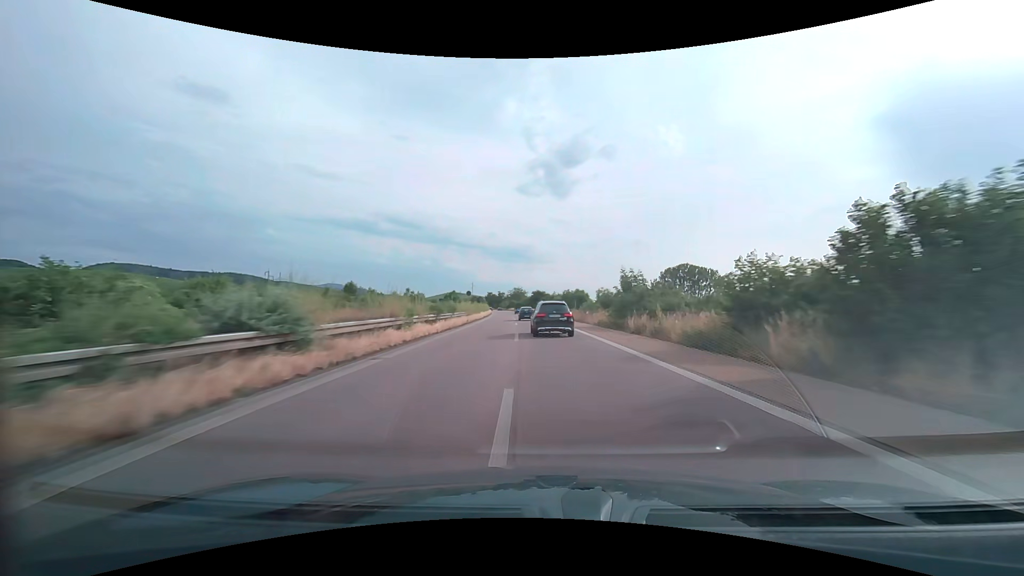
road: trunk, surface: asphalt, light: Day
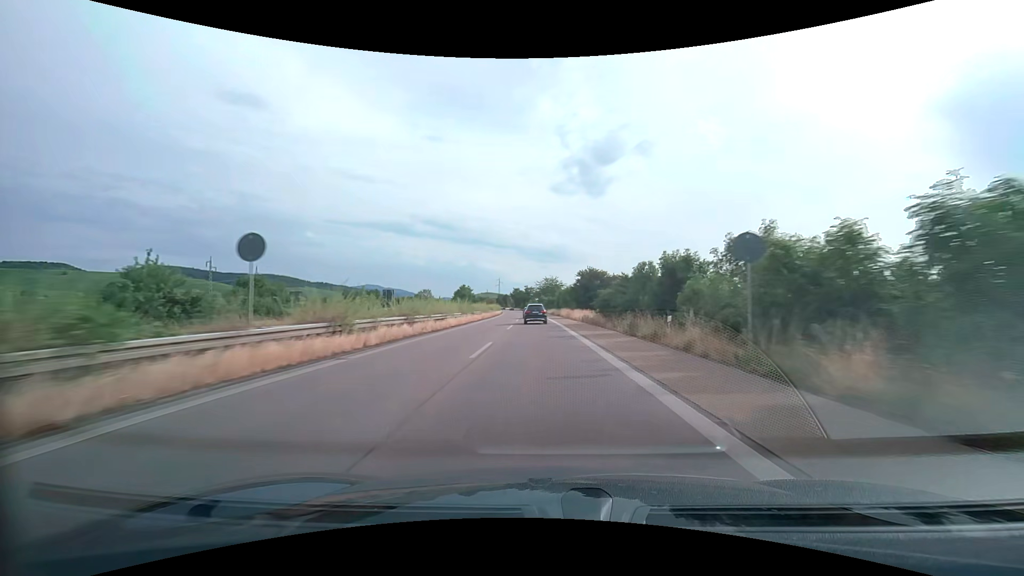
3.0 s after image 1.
(-3.0, +79.0) m; -4°
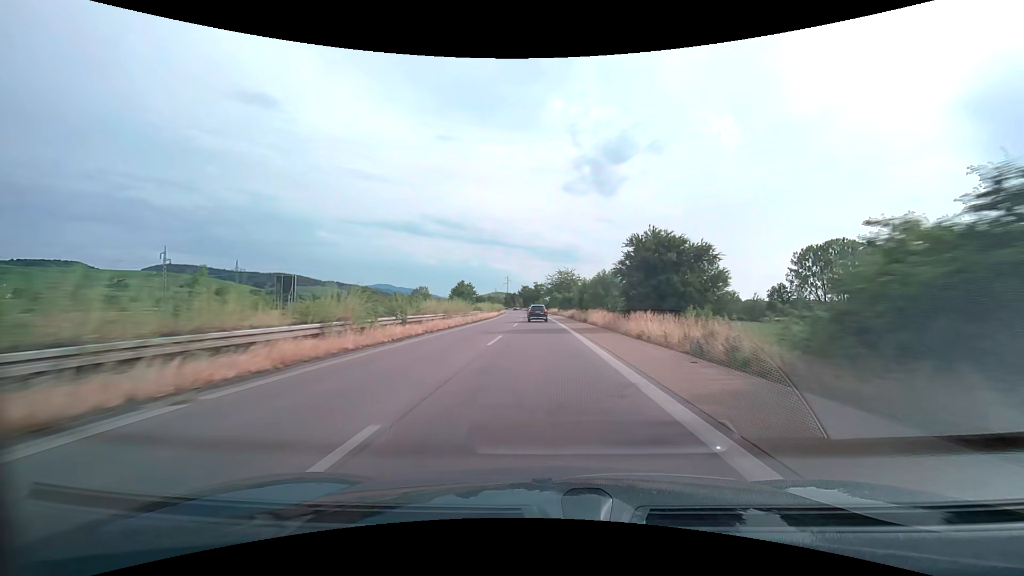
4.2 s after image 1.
(-0.4, +31.7) m; -1°
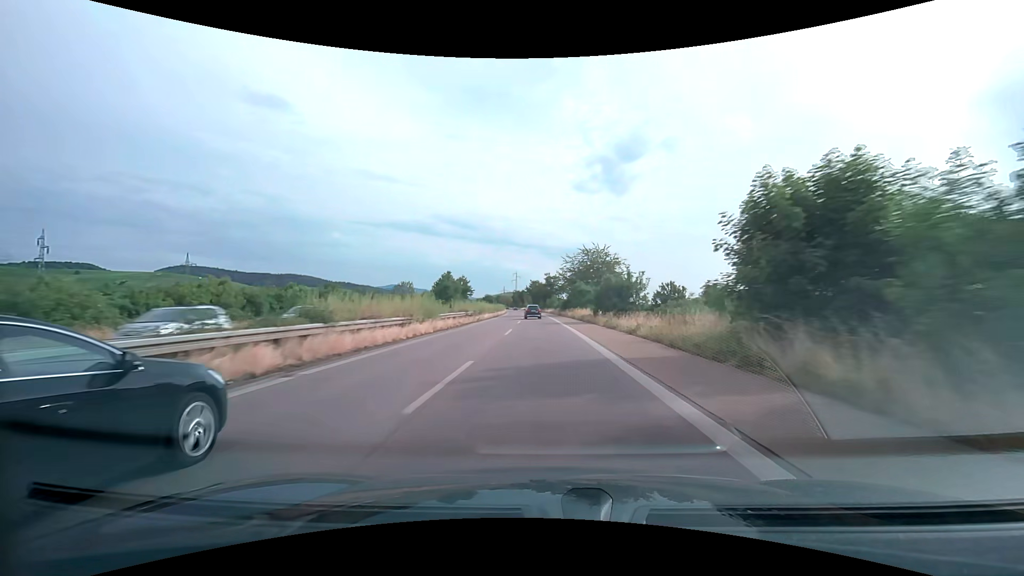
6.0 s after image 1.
(-0.8, +47.5) m; -2°
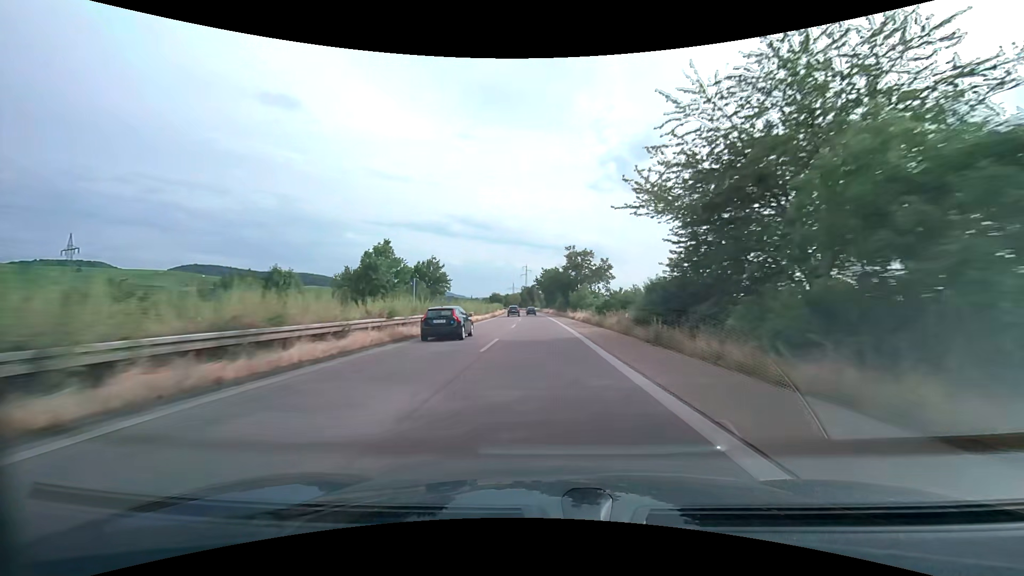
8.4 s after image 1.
(-1.0, +63.3) m; -2°
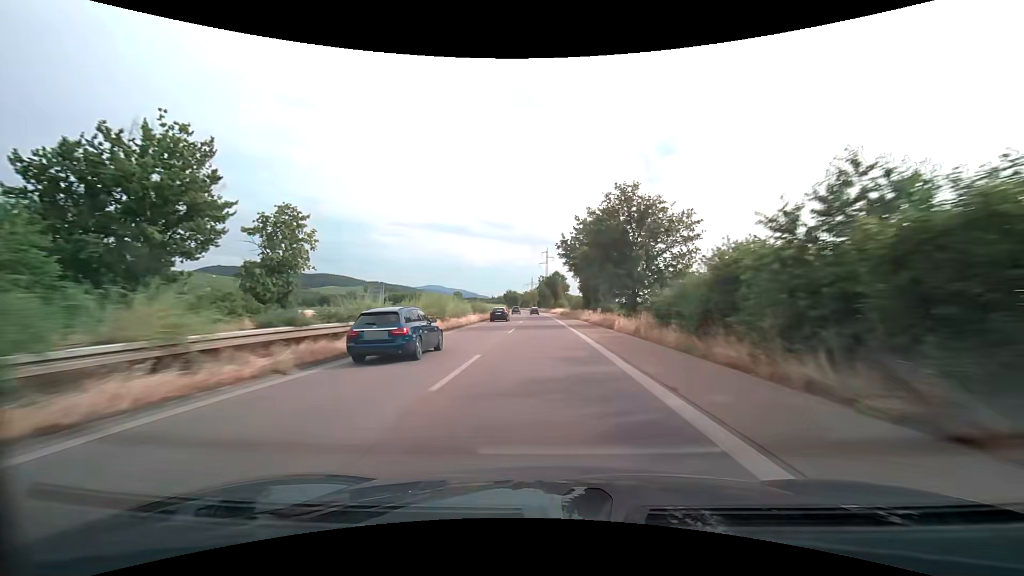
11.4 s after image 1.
(-1.8, +79.2) m; -3°
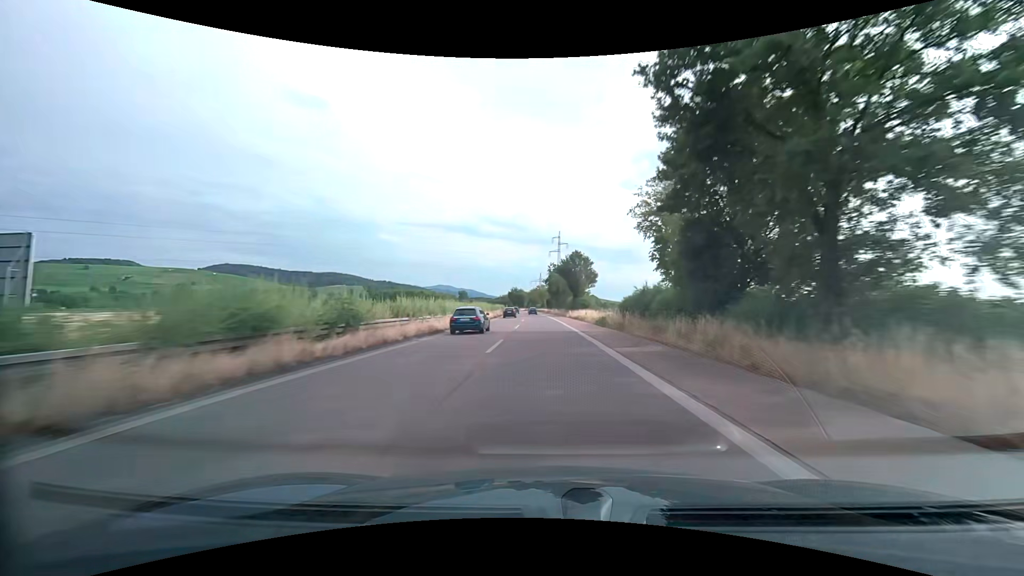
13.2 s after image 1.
(-0.5, +47.5) m; -1°
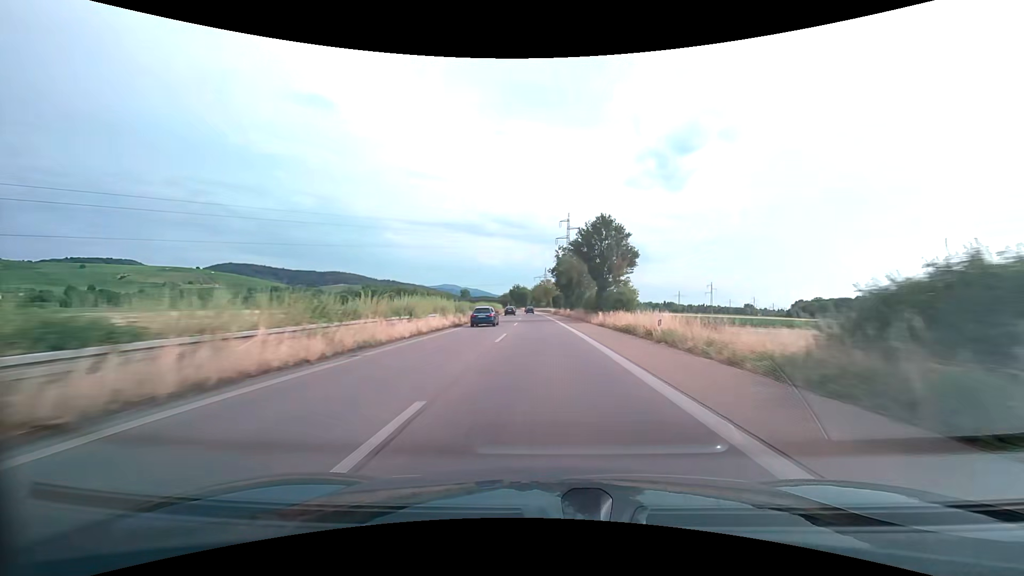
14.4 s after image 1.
(-0.1, +31.7) m; -1°
(0, +10) (0, +20) (0, +30) (0, +40) (-1, +50) (-1, +60) (-1, +70) (-2, +80) (-2, +90) (-3, +100) m
